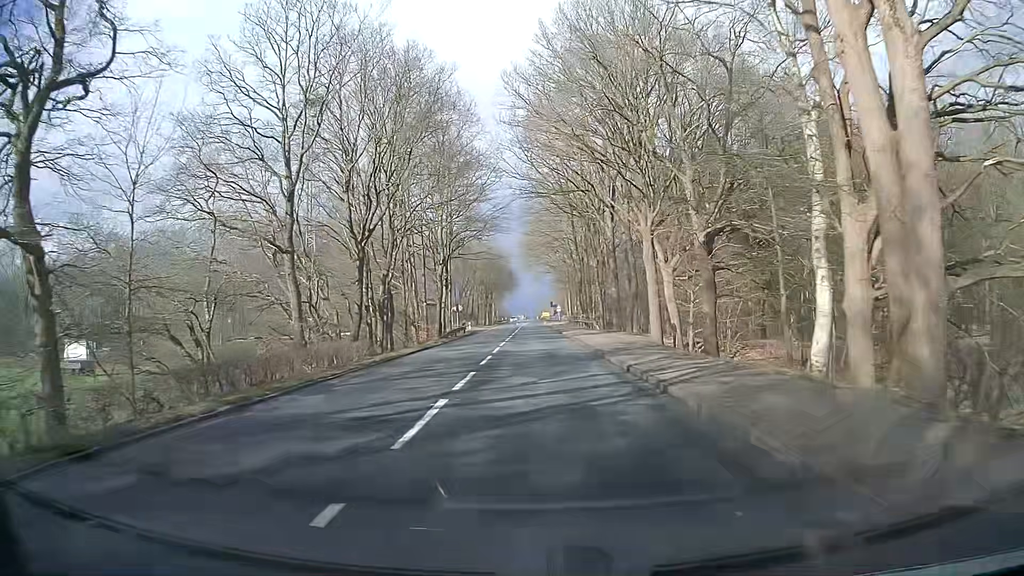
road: secondary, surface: asphalt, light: Day
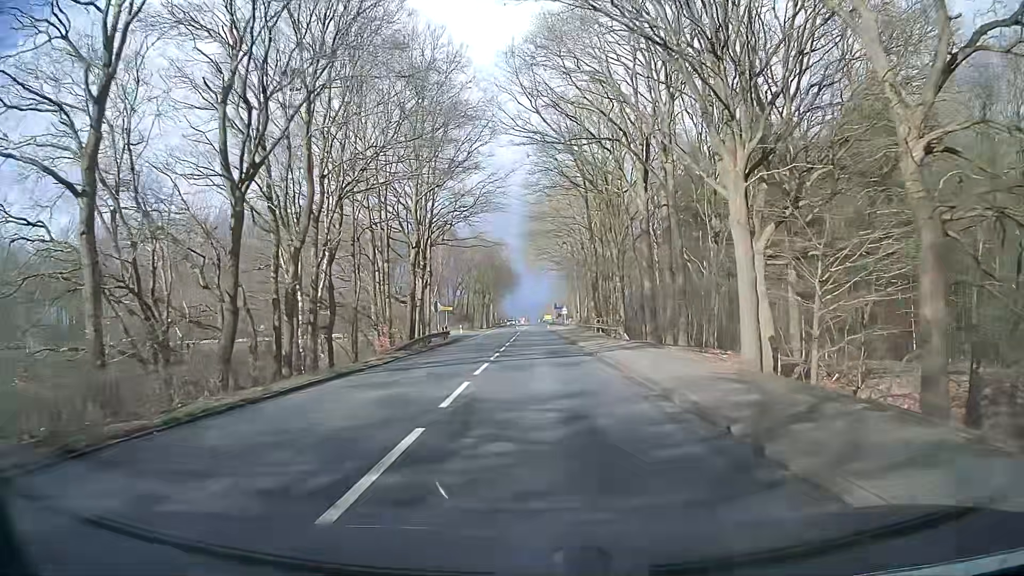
(-0.6, +14.8) m; -3°
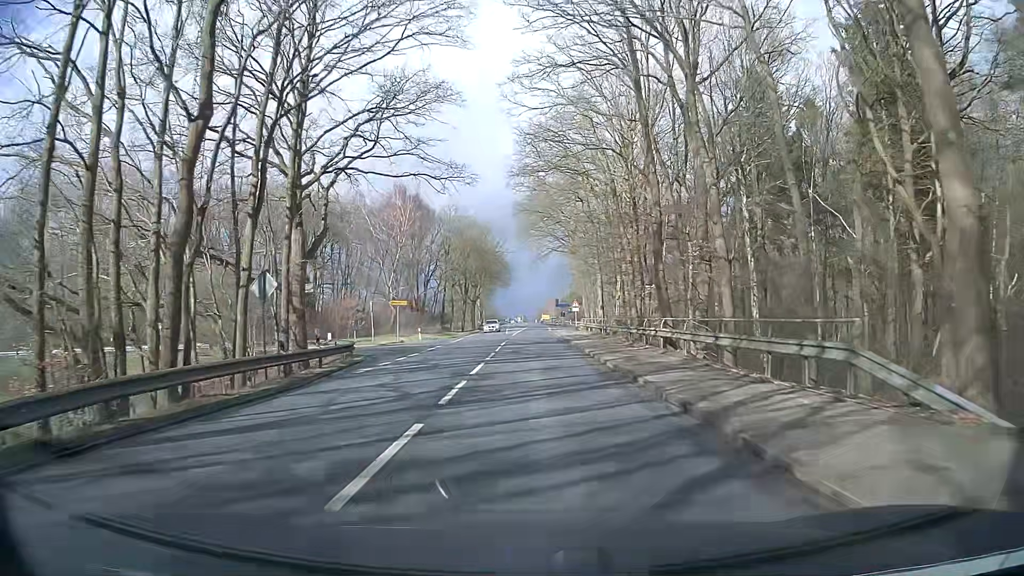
(+0.5, +29.8) m; +1°
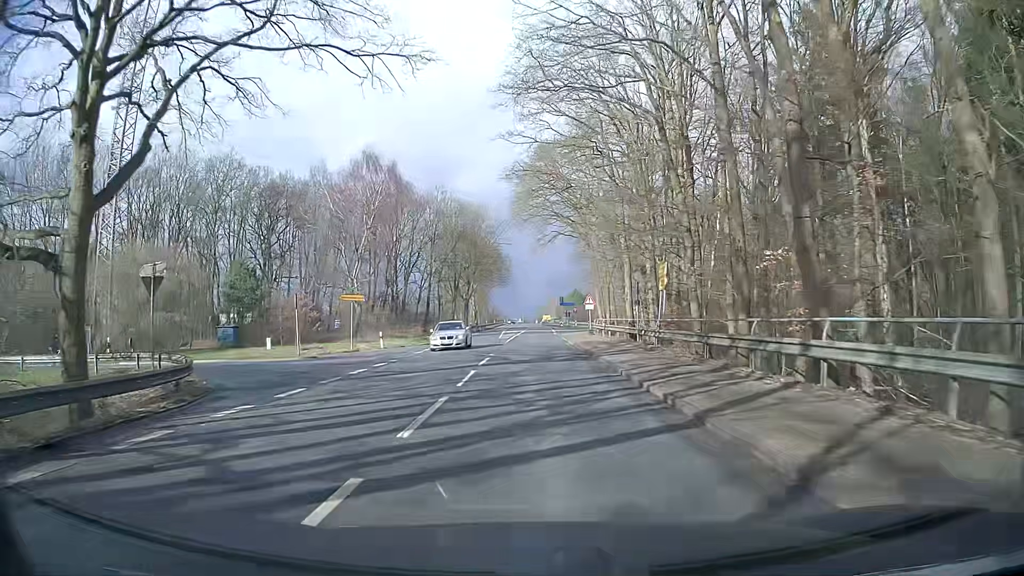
(+0.1, +15.1) m; -1°
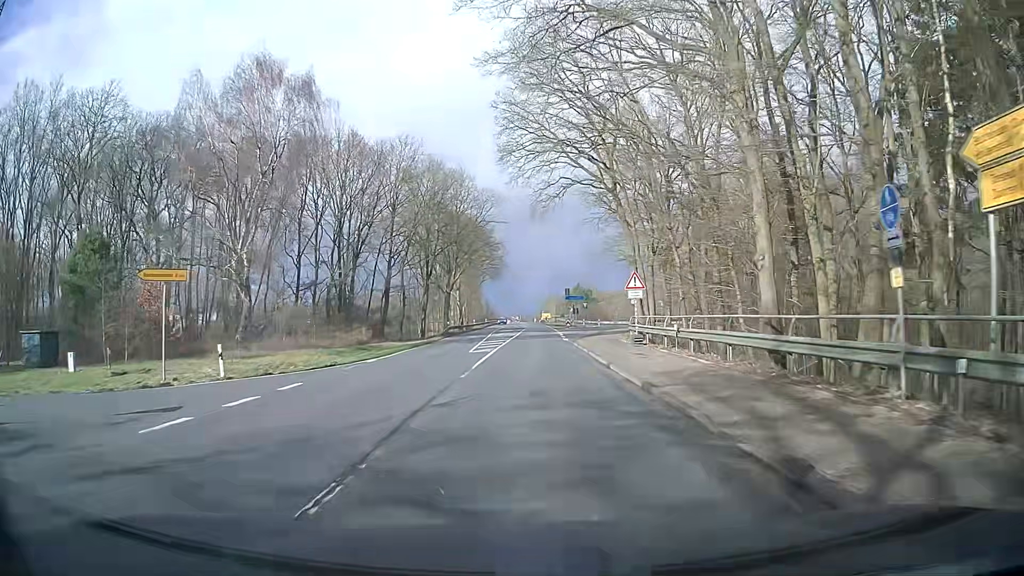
(+0.5, +22.7) m; +2°
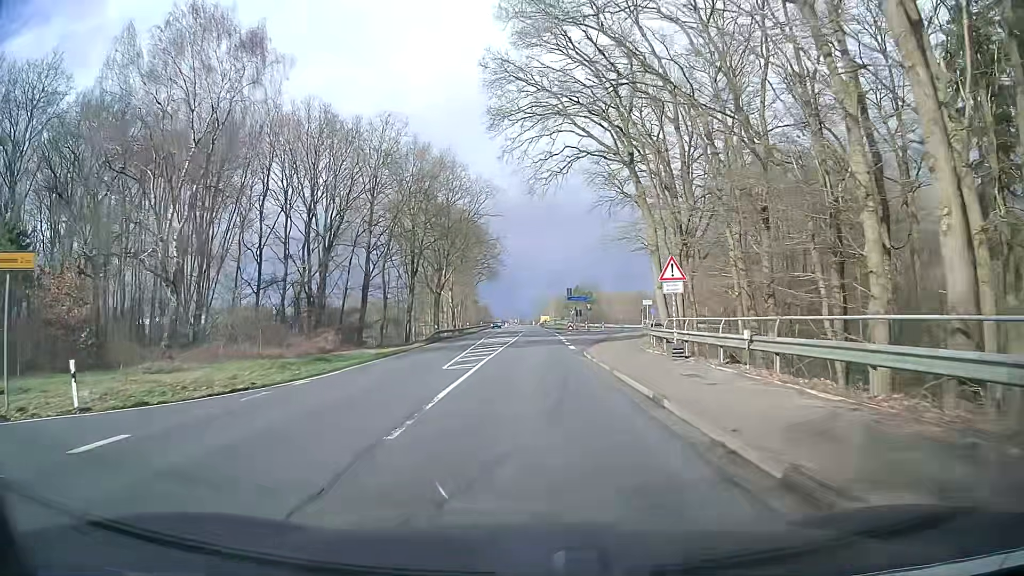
(-0.1, +7.6) m; -1°
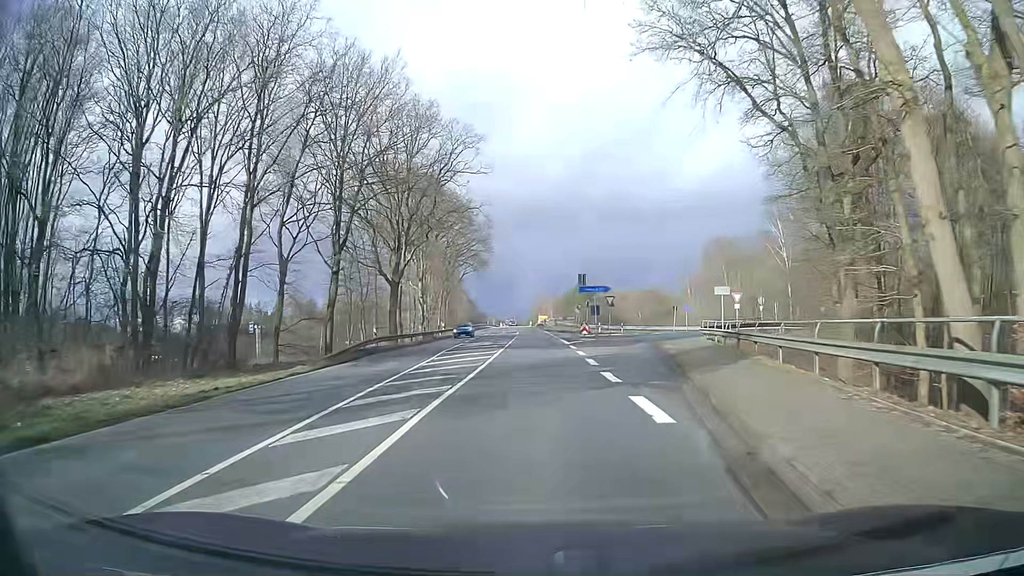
(+0.2, +22.8) m; 0°
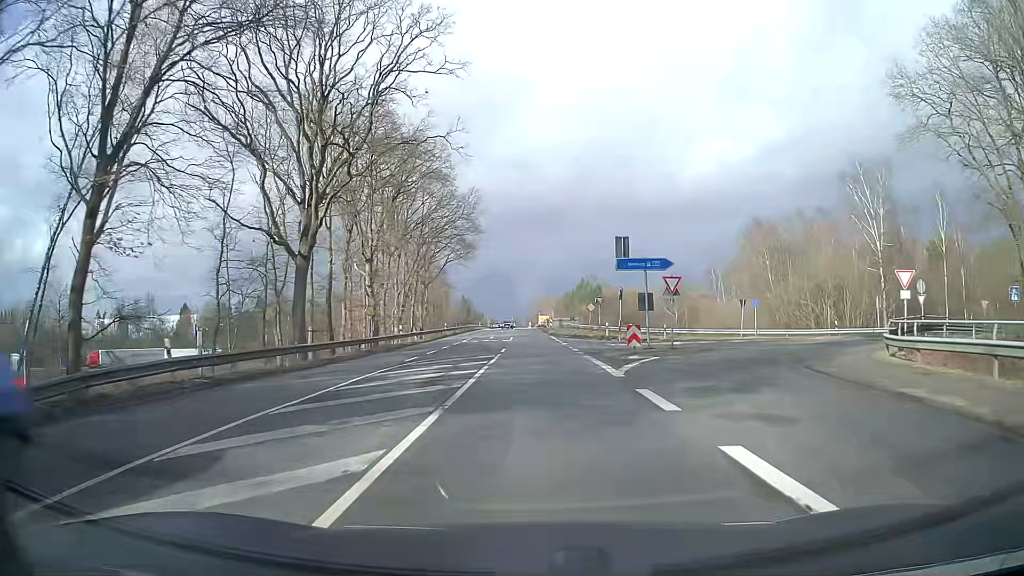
(+0.2, +22.9) m; +1°
(0, +10) (0, +20) (0, +30) (0, +40) (0, +50) (0, +60) (0, +70) (-1, +80) (-1, +90) (-1, +100) m
